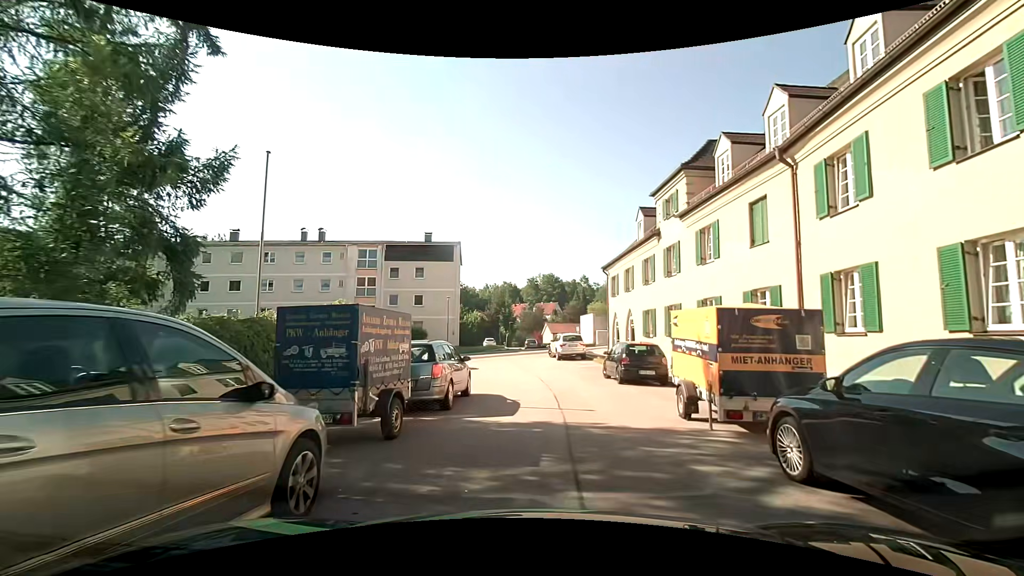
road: tertiary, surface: asphalt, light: Day
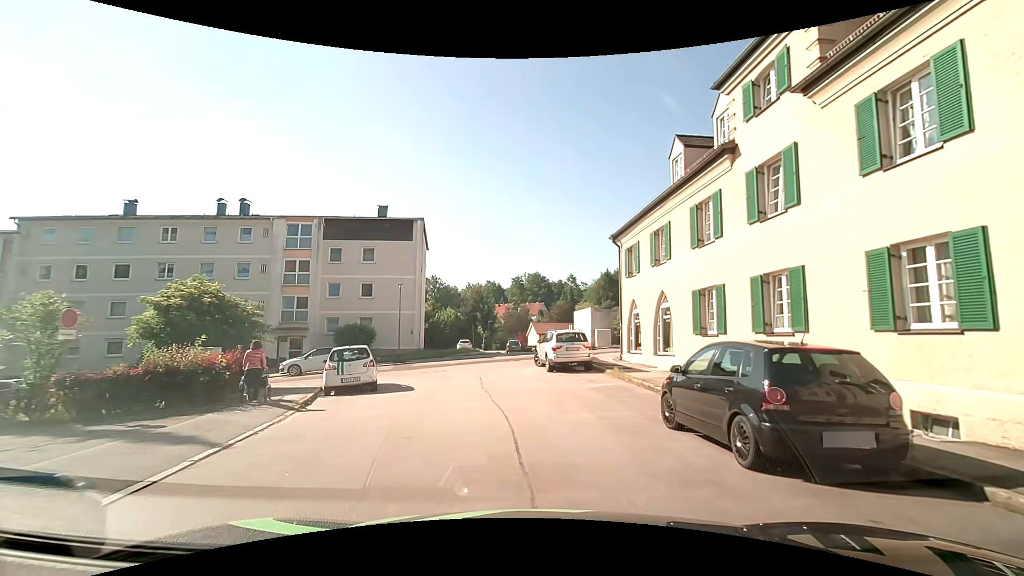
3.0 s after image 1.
(-0.1, +11.2) m; +1°
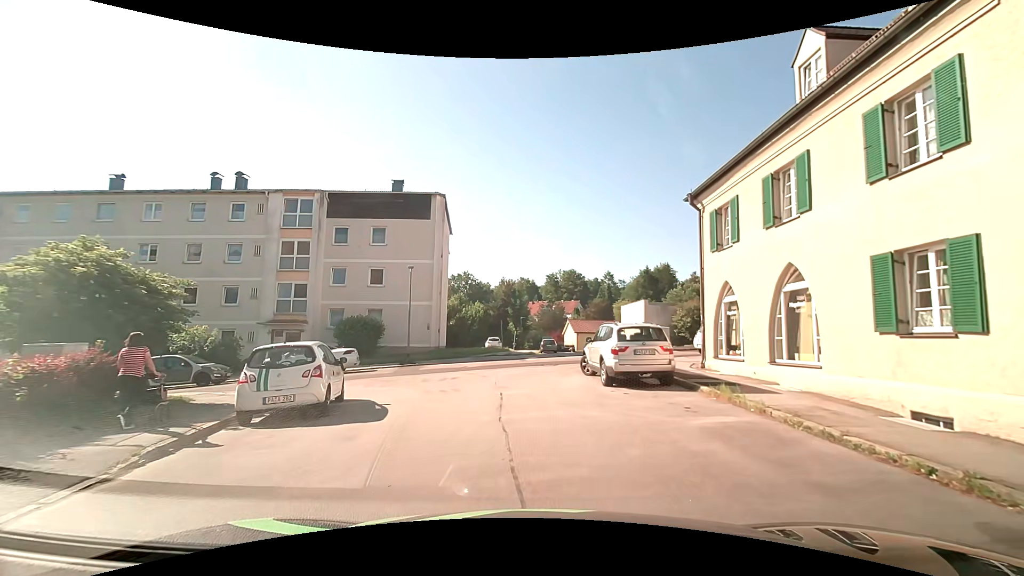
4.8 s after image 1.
(-0.4, +6.5) m; -4°
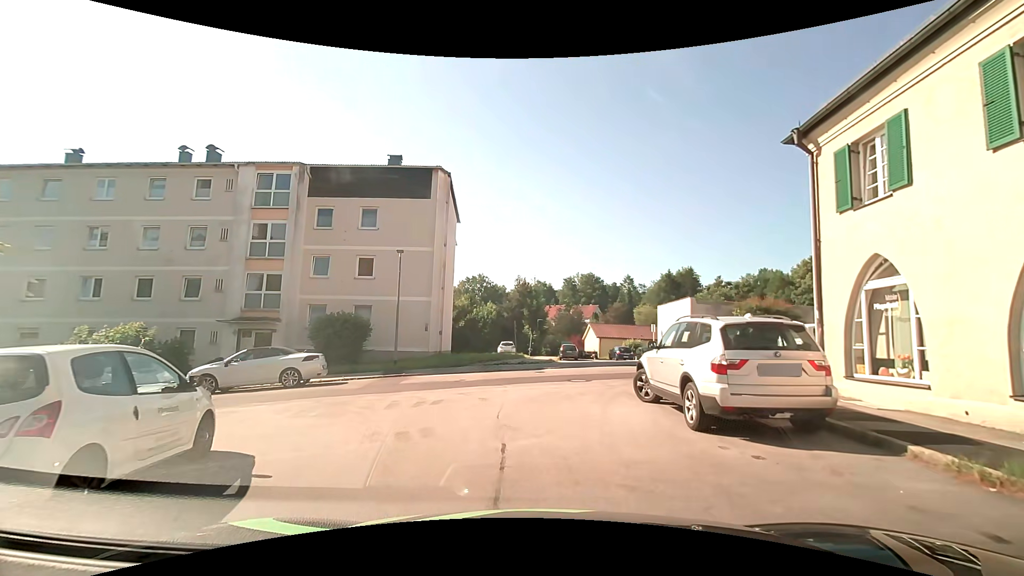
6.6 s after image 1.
(-0.2, +5.8) m; -2°
